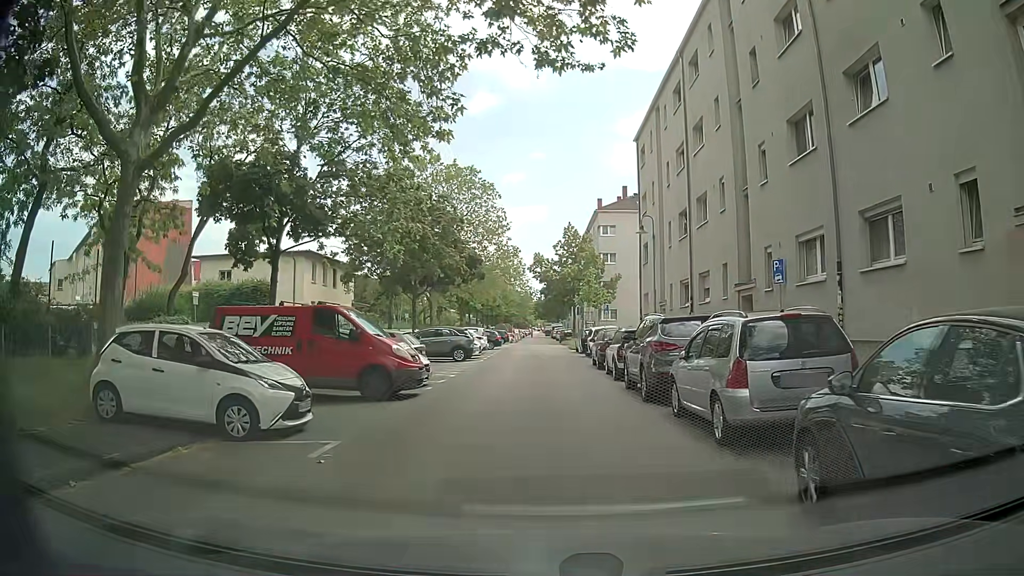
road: residential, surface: asphalt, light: Day
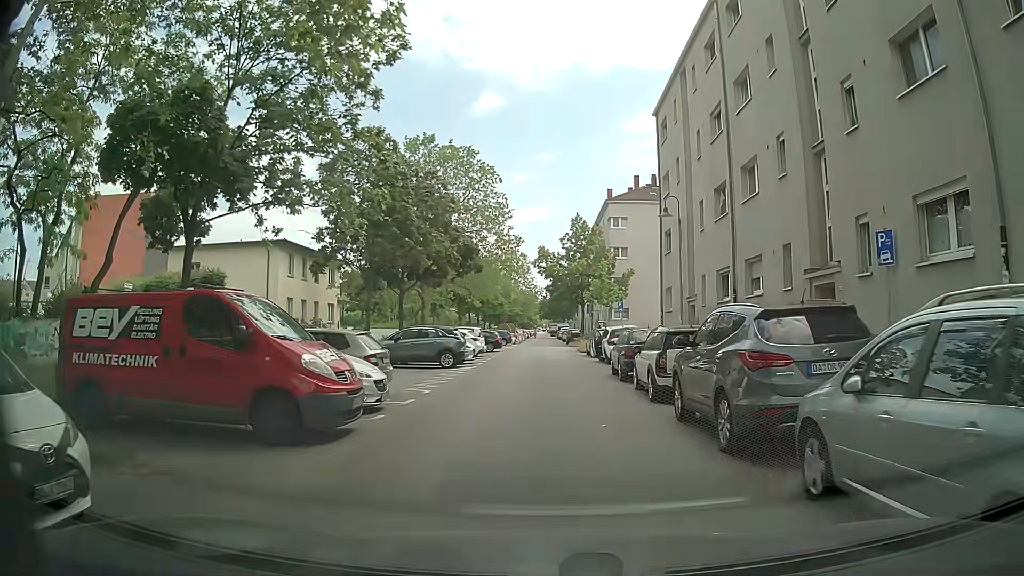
(-0.1, +5.5) m; -2°
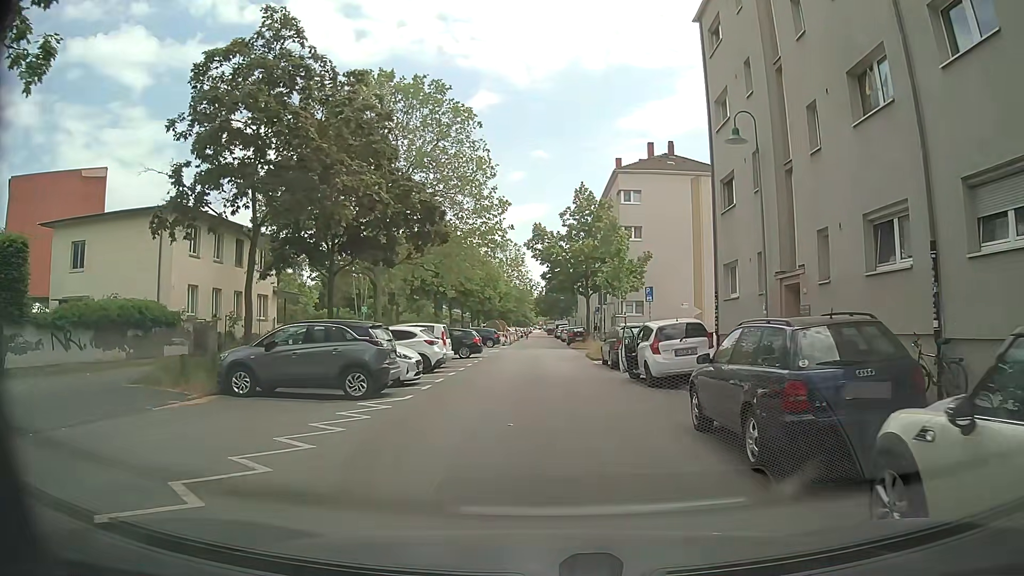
(+0.3, +12.1) m; -1°
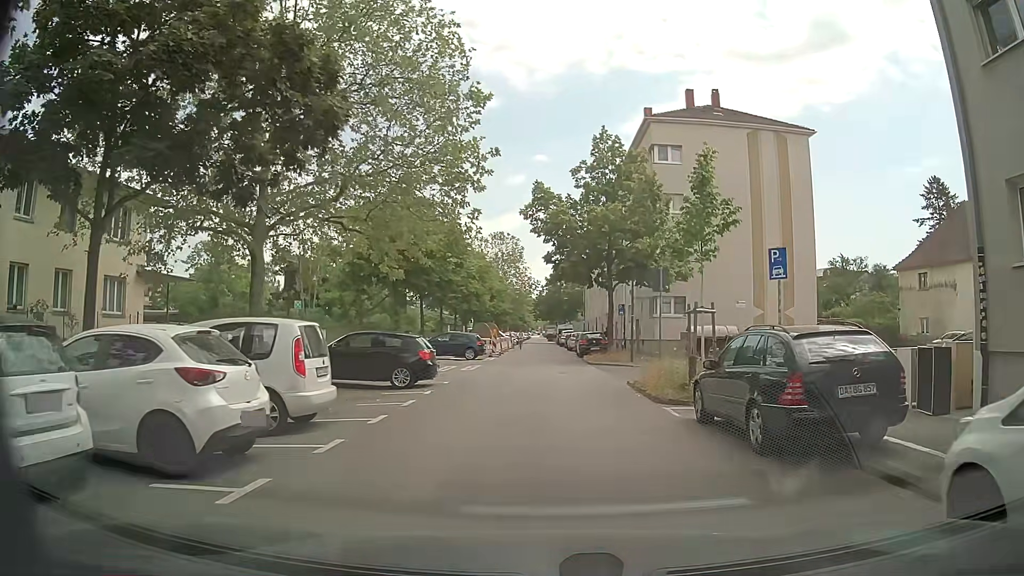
(+0.1, +15.0) m; 0°
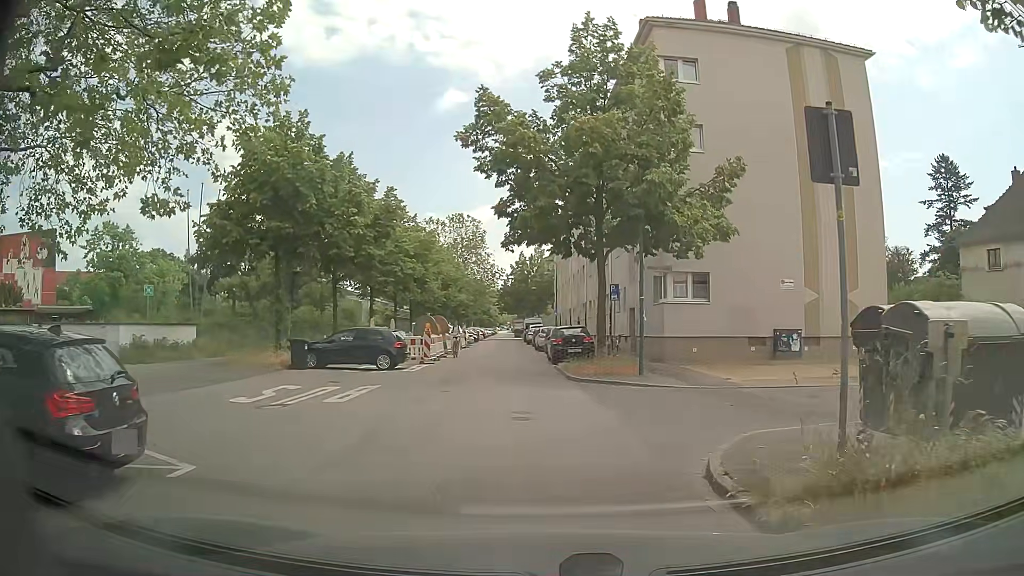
(+0.8, +12.5) m; +3°
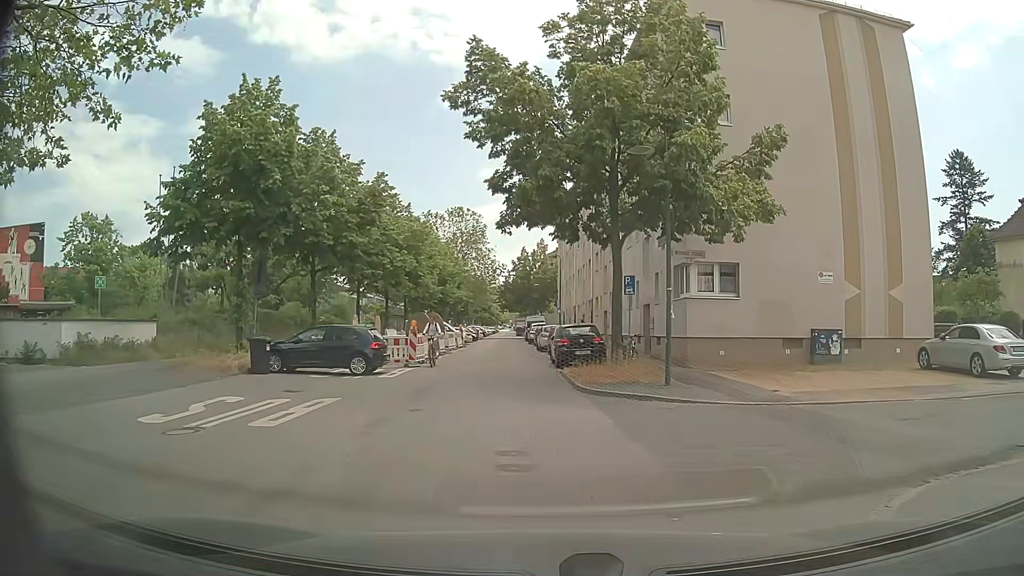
(+0.1, +3.5) m; +1°
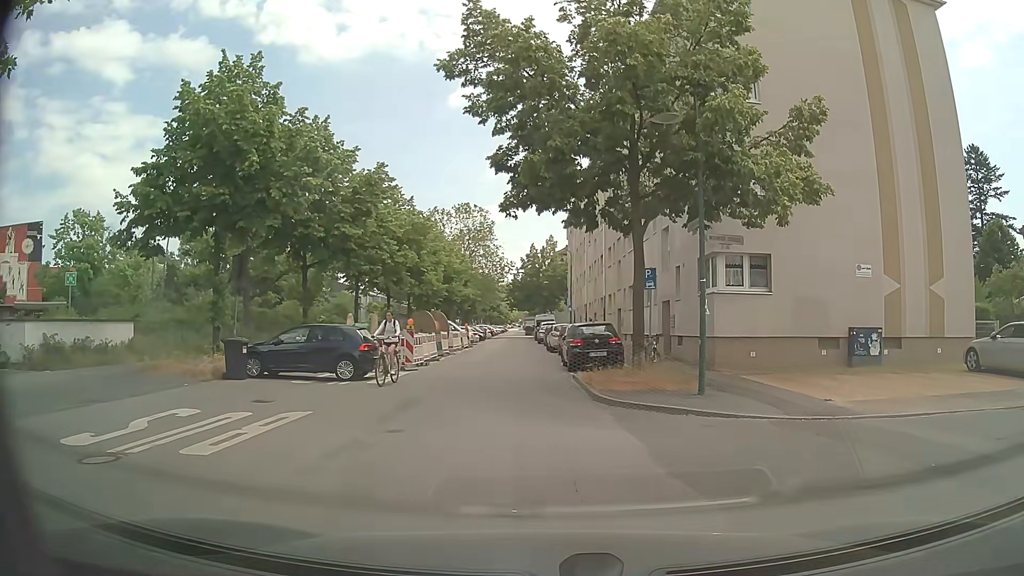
(0.0, +2.2) m; 0°
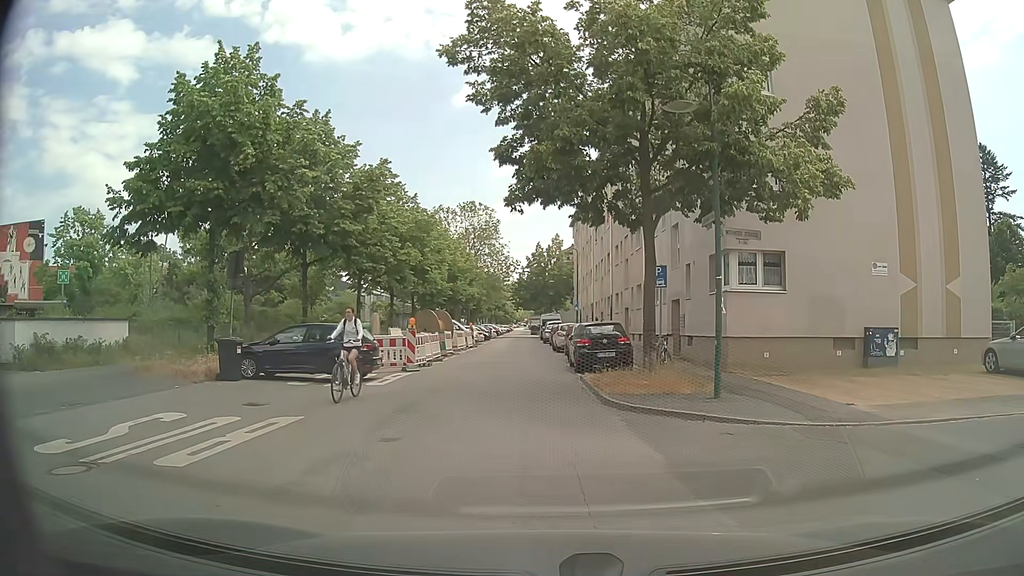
(0.0, +0.7) m; 0°
